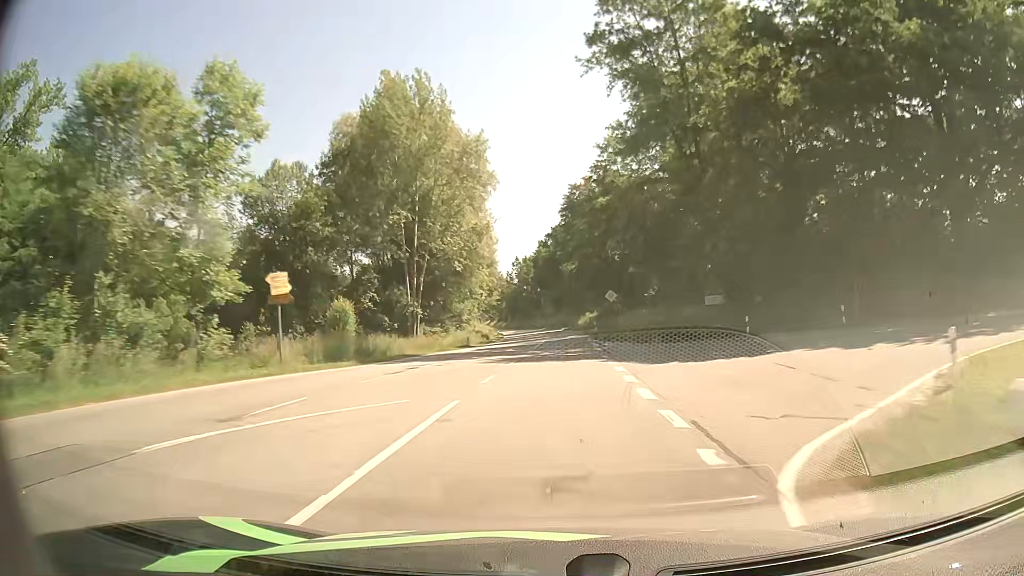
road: secondary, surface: asphalt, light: Day
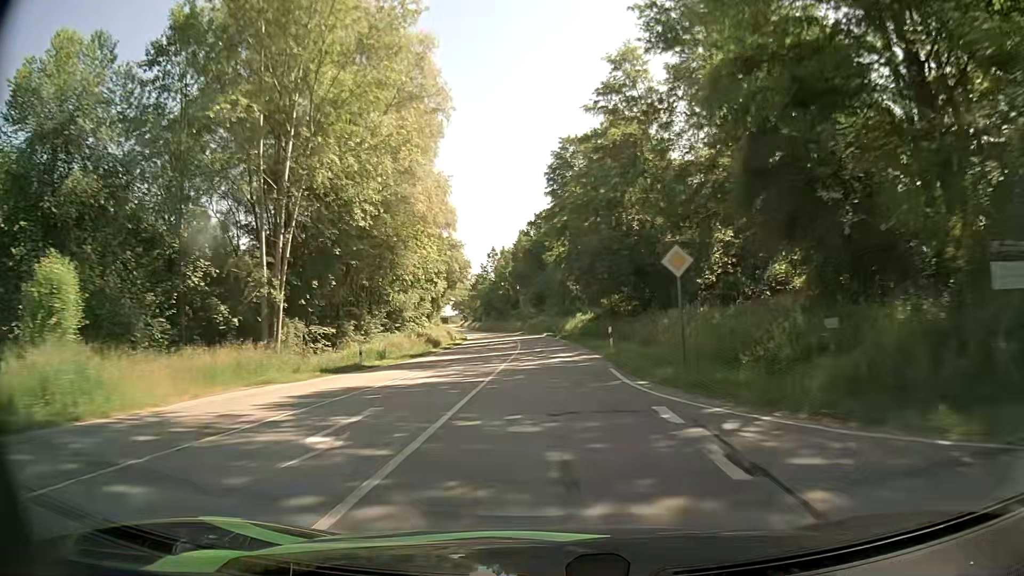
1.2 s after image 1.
(+0.2, +27.1) m; +1°
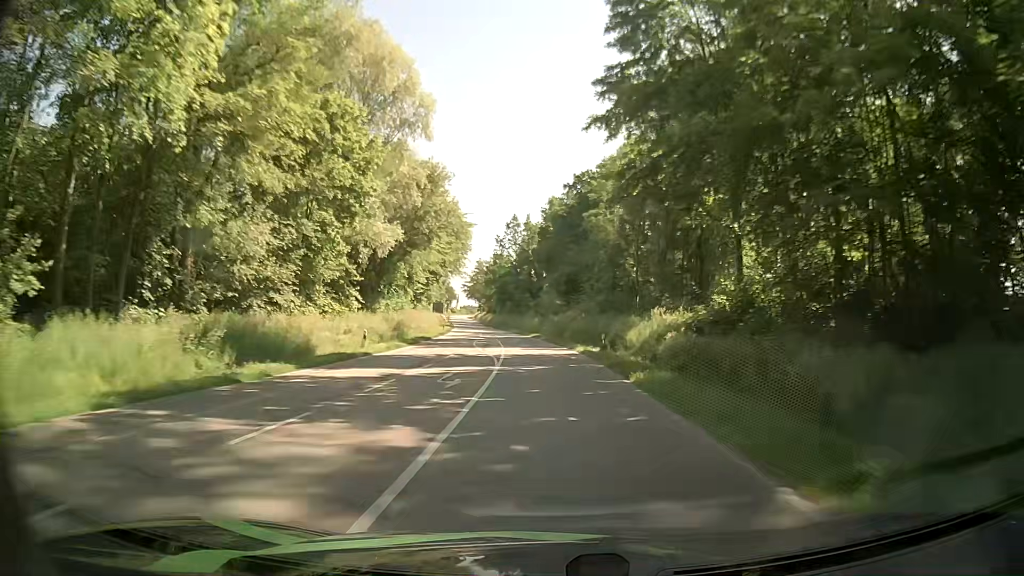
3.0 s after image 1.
(-0.5, +41.6) m; -2°
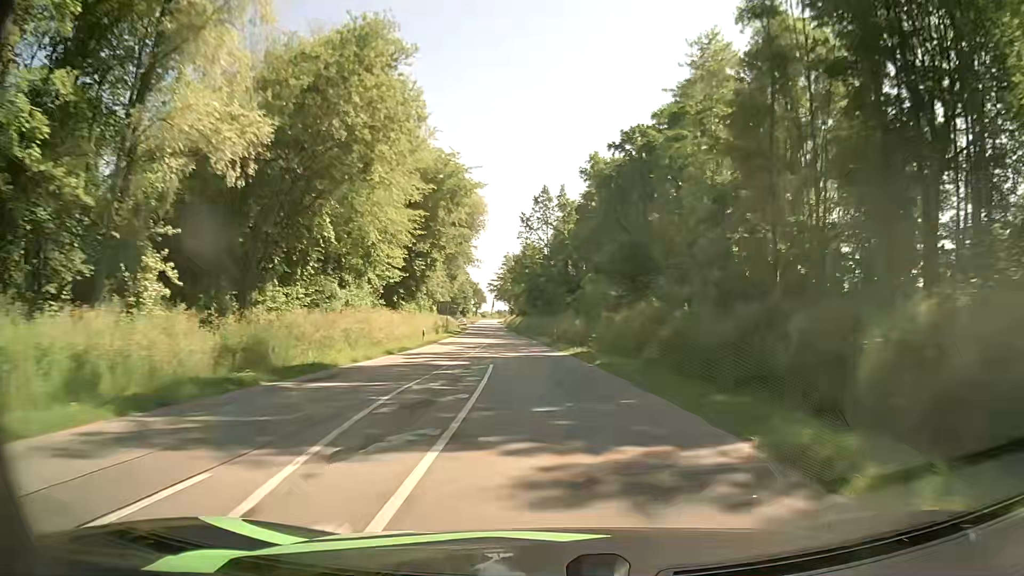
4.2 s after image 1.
(-1.0, +28.5) m; -3°
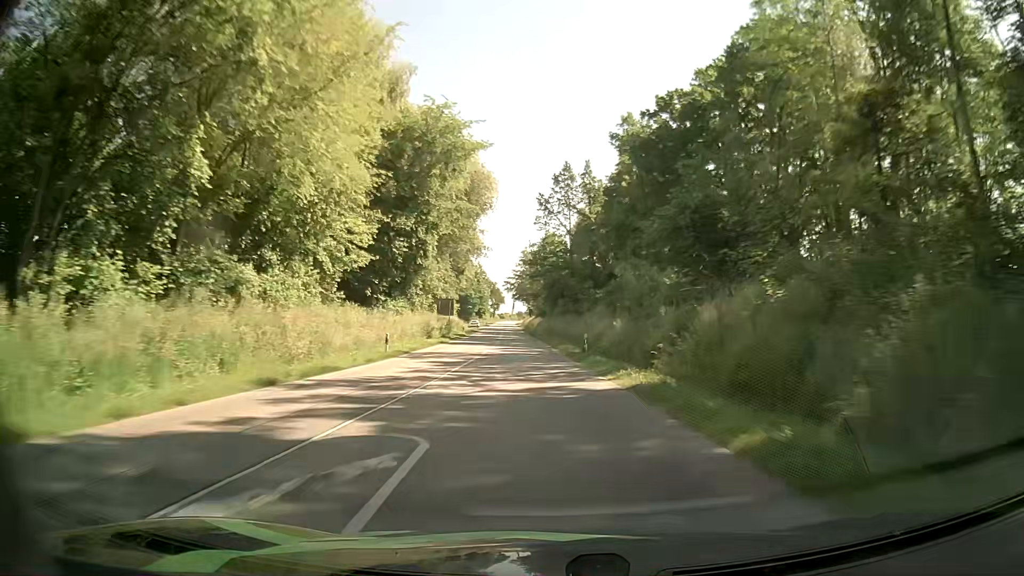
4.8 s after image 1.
(-0.2, +14.5) m; -2°
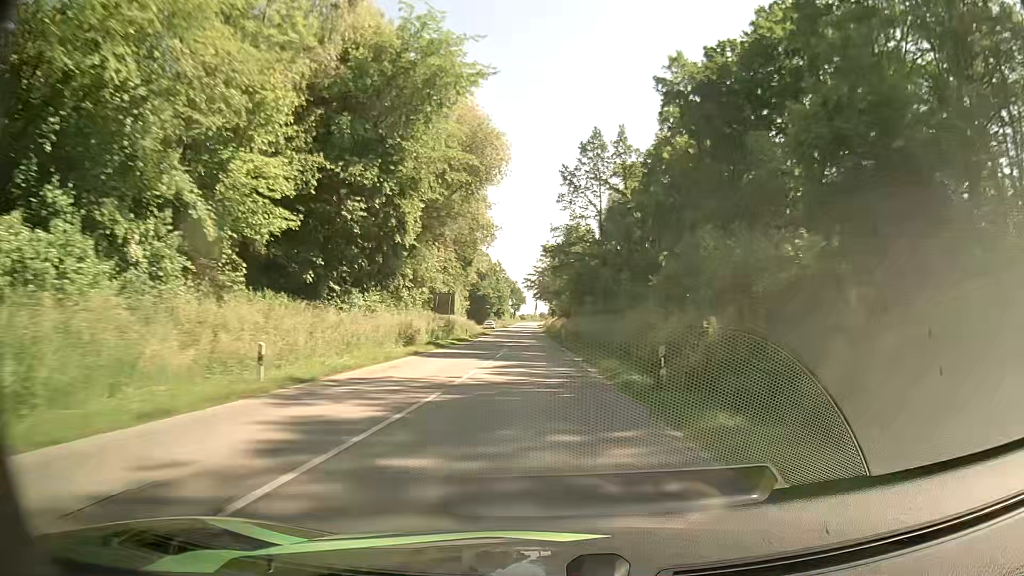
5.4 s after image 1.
(-0.3, +14.6) m; -2°
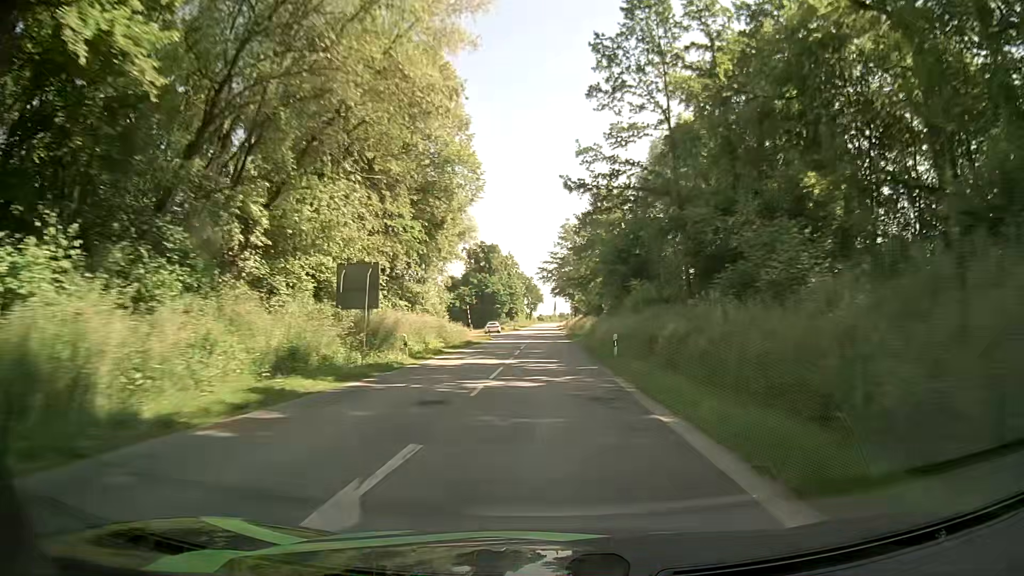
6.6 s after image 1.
(-0.6, +29.7) m; -2°
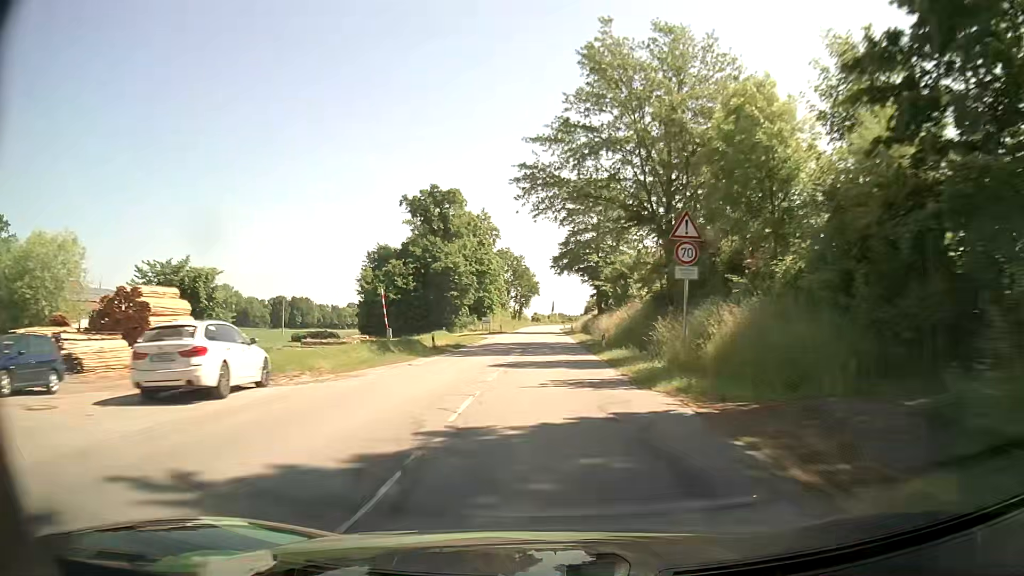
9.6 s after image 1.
(-0.4, +75.2) m; 0°
(0, +10) (0, +20) (0, +30) (0, +40) (0, +50) (0, +60) (0, +70) (0, +80) (0, +90) (0, +100) m
